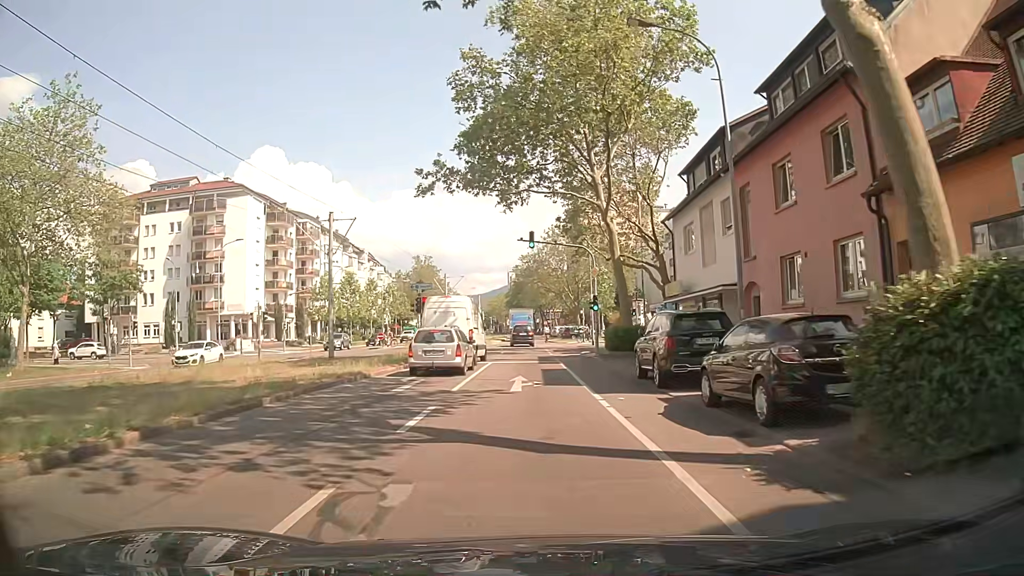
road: tertiary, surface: asphalt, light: Day
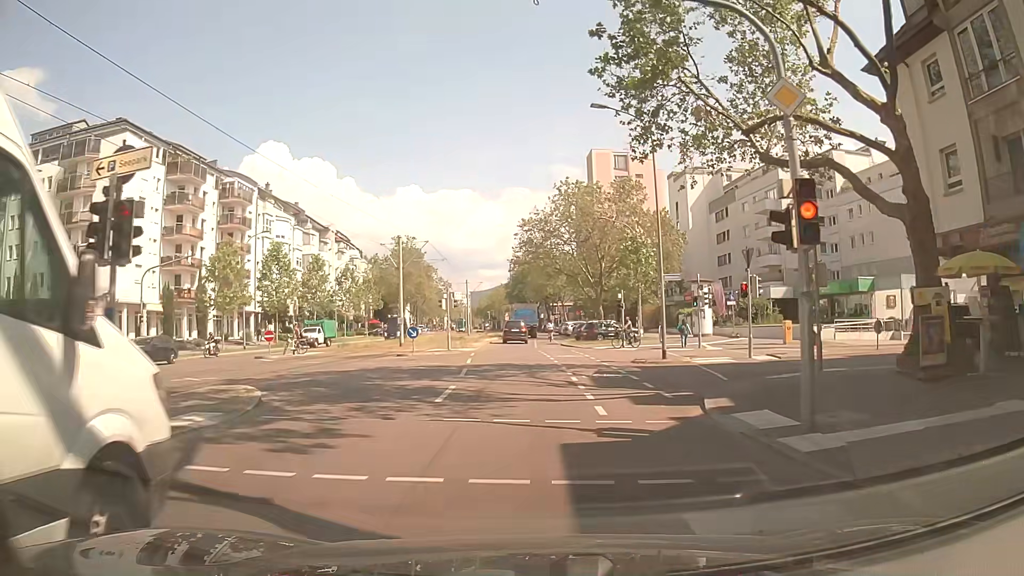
(-0.3, +26.4) m; -2°
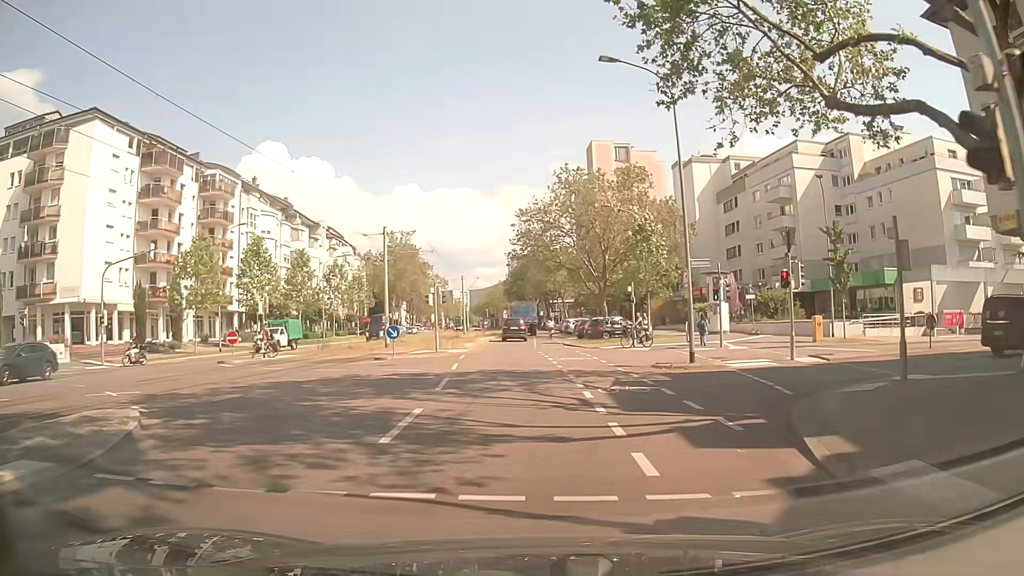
(+0.1, +4.3) m; +2°
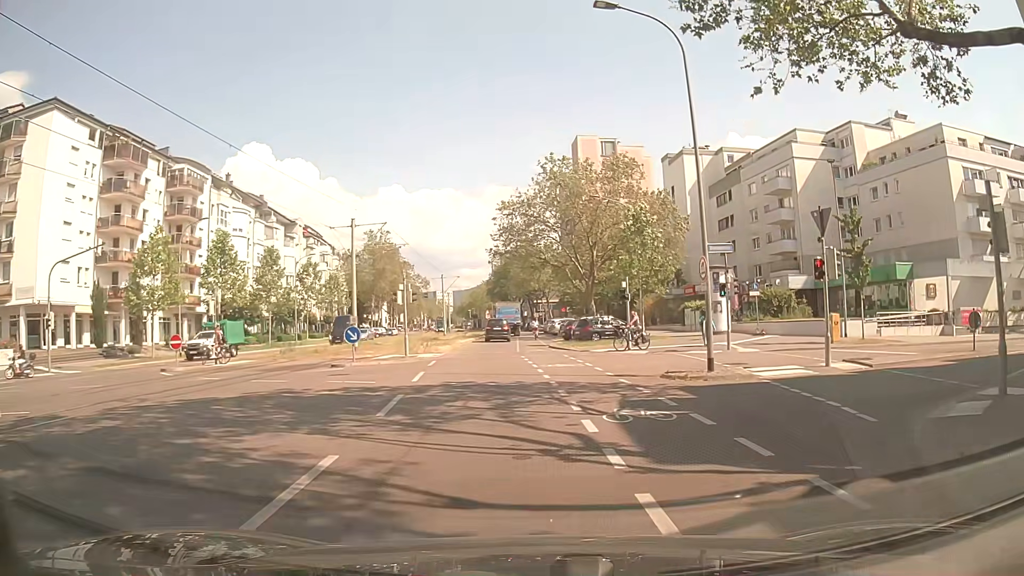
(0.0, +3.7) m; +1°
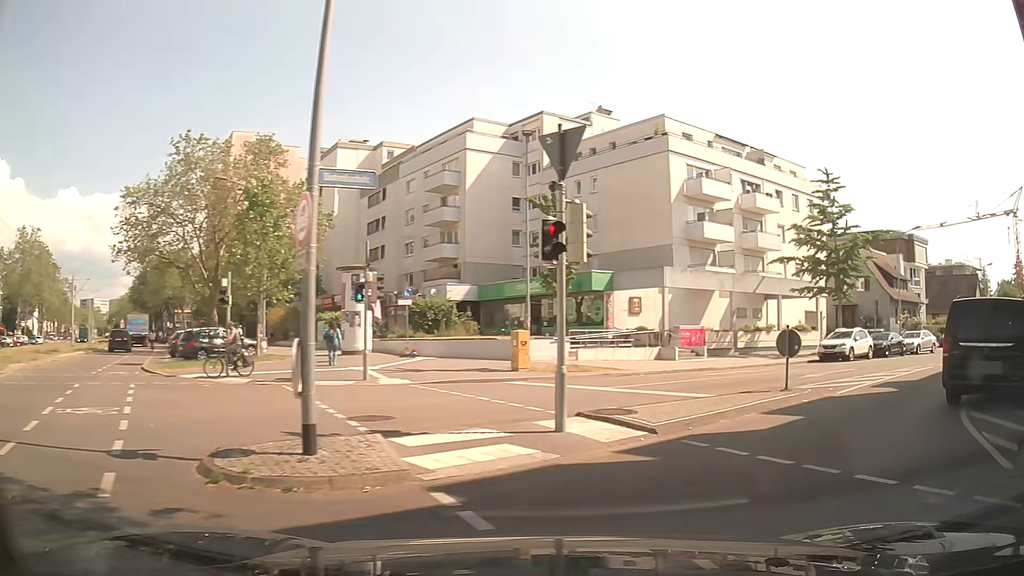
(+2.0, +8.7) m; +30°
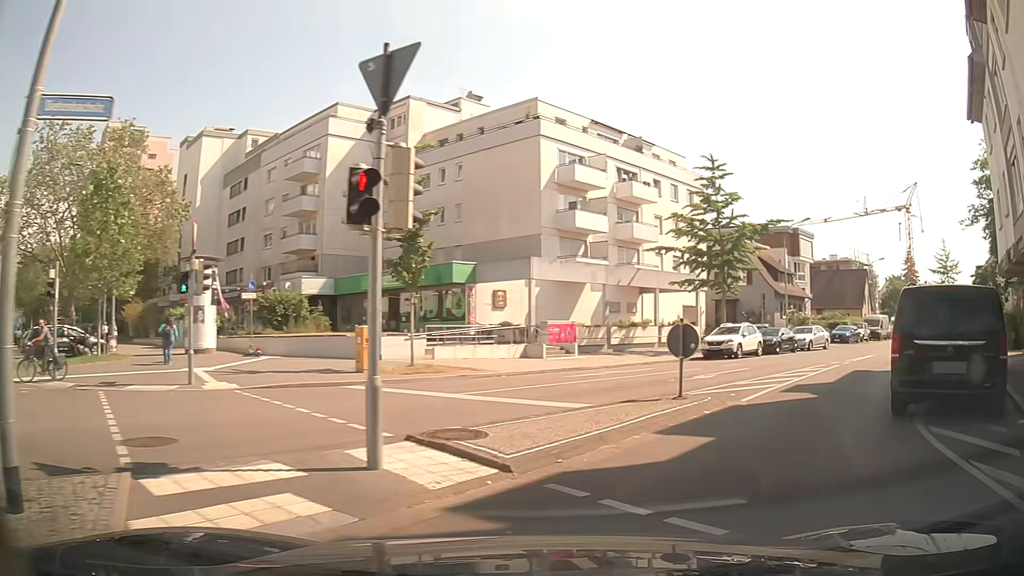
(+0.3, +2.7) m; +13°
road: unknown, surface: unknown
